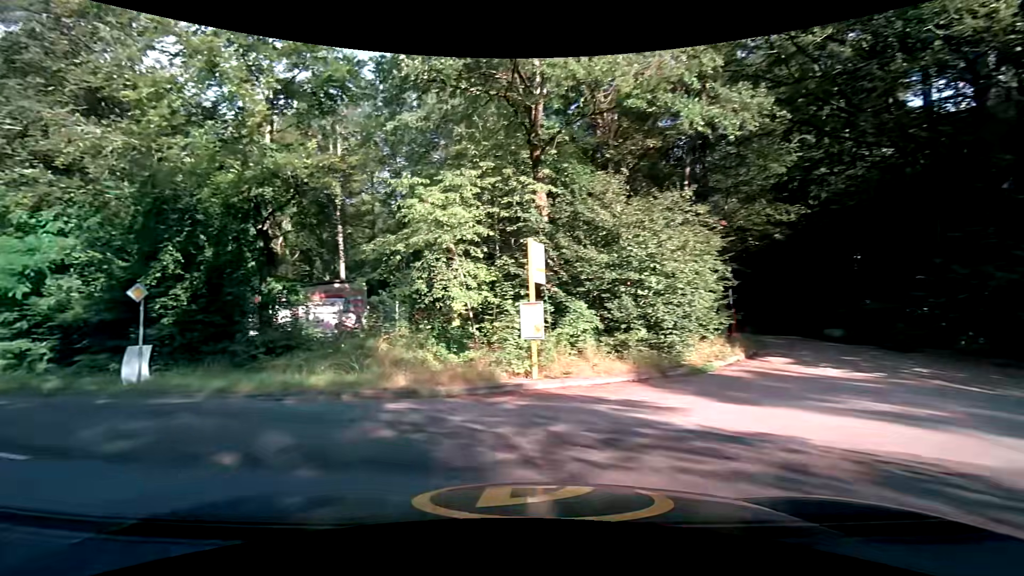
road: tertiary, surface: asphalt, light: Day
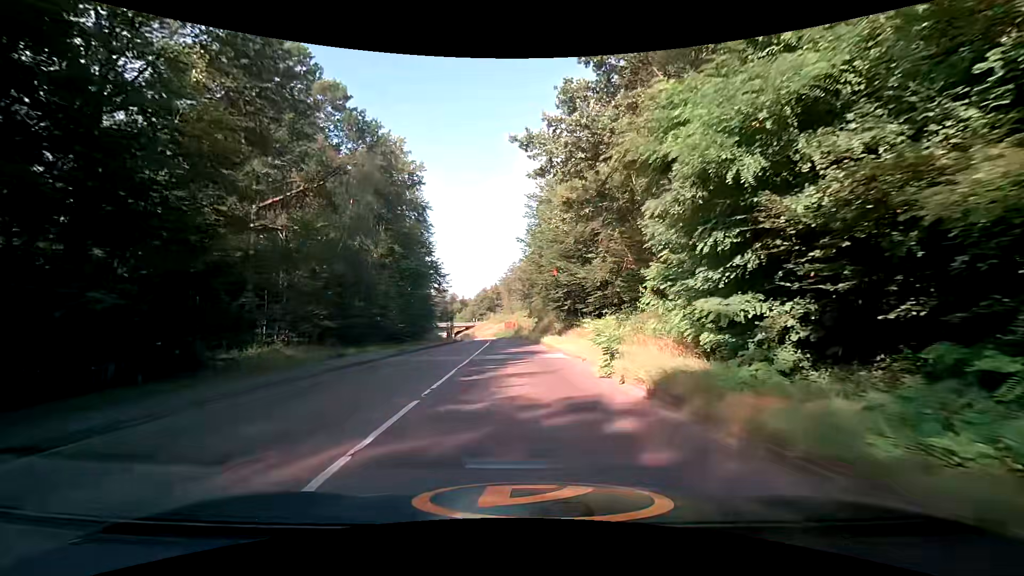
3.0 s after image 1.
(-12.0, +13.3) m; -61°
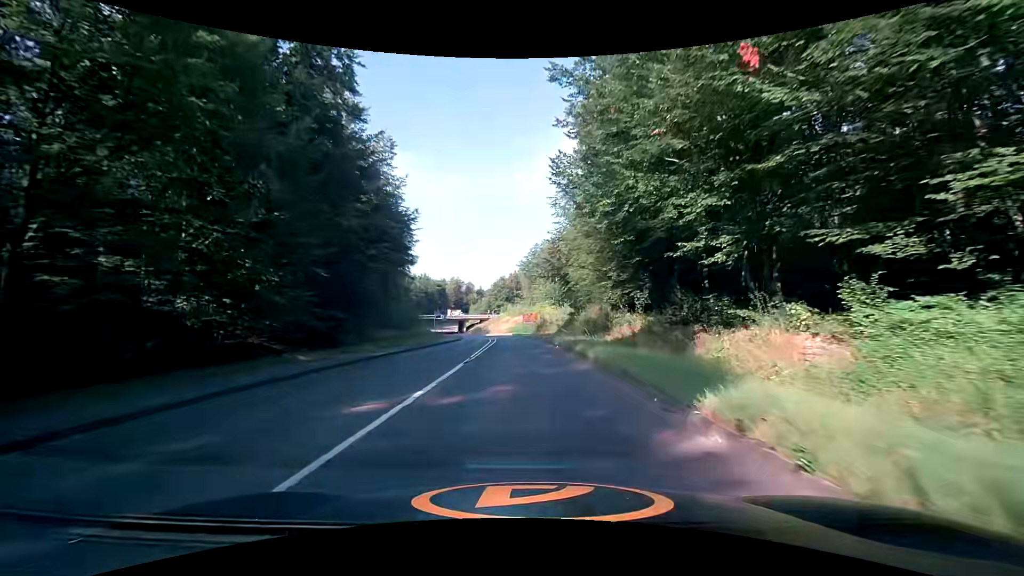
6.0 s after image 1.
(-1.3, +33.0) m; -3°
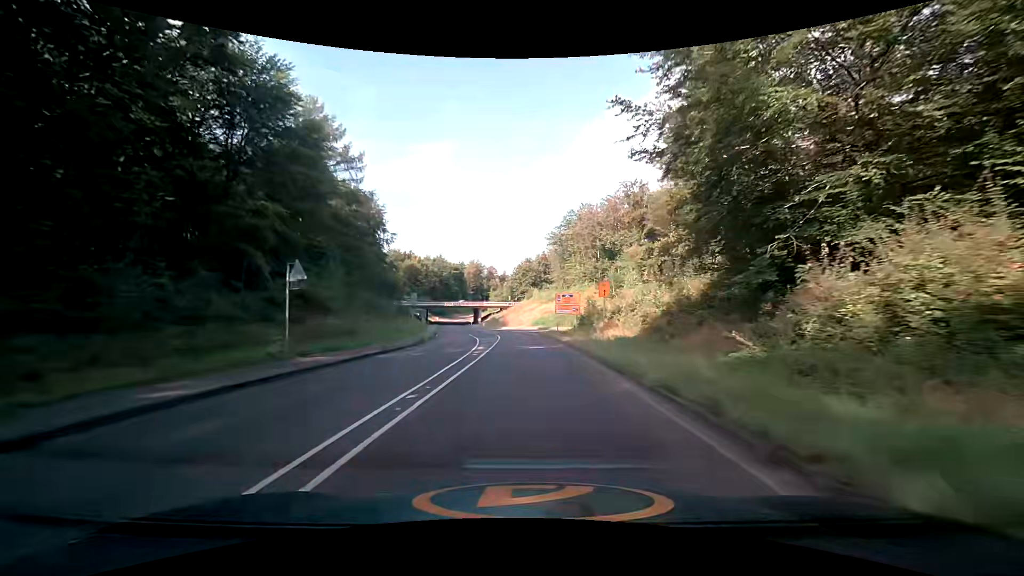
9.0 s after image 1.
(-1.3, +39.2) m; -4°
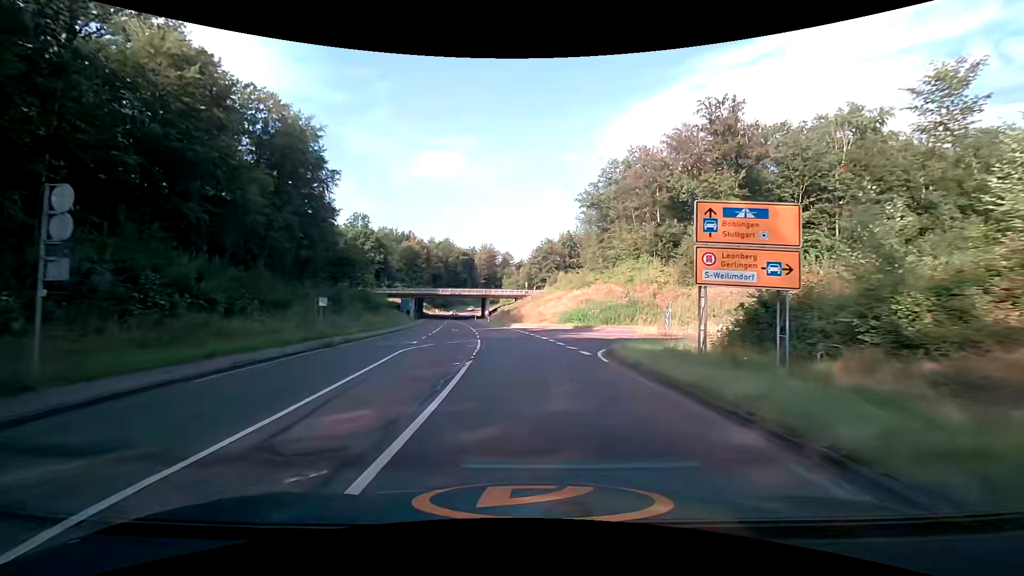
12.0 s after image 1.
(-0.9, +37.5) m; -2°
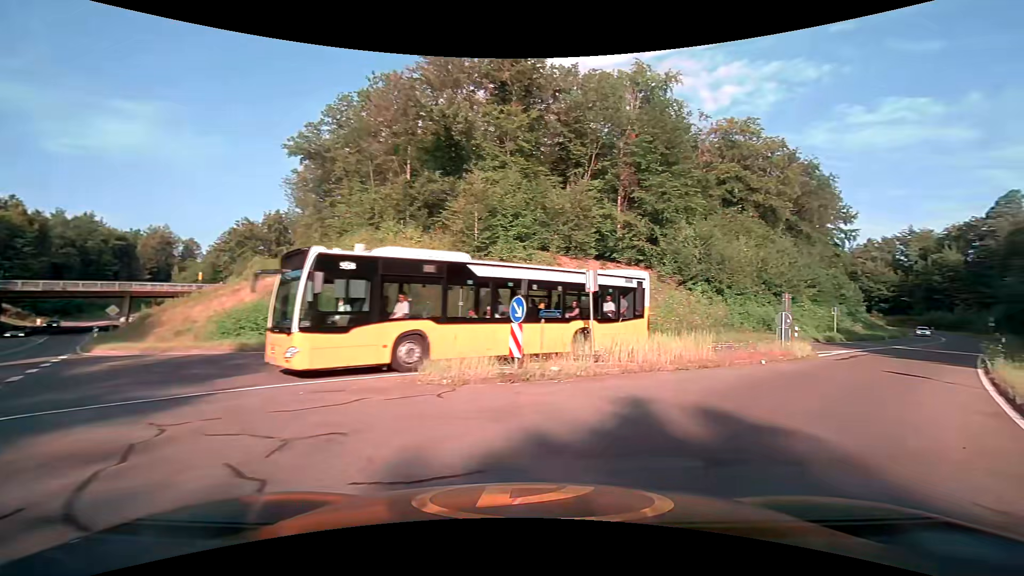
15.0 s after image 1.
(+3.3, +26.2) m; +31°
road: trunk_link
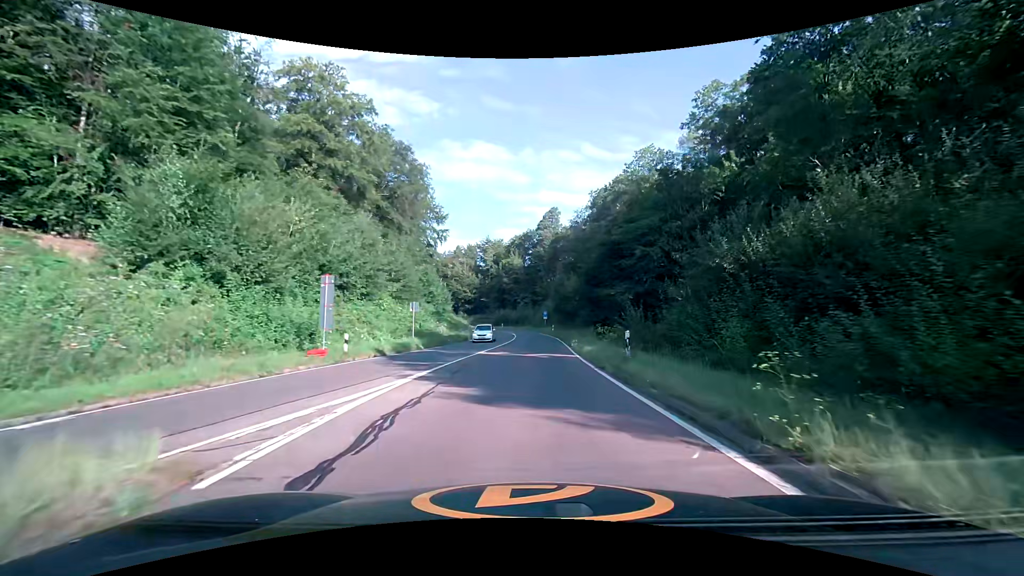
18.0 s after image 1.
(+11.0, +17.9) m; +42°
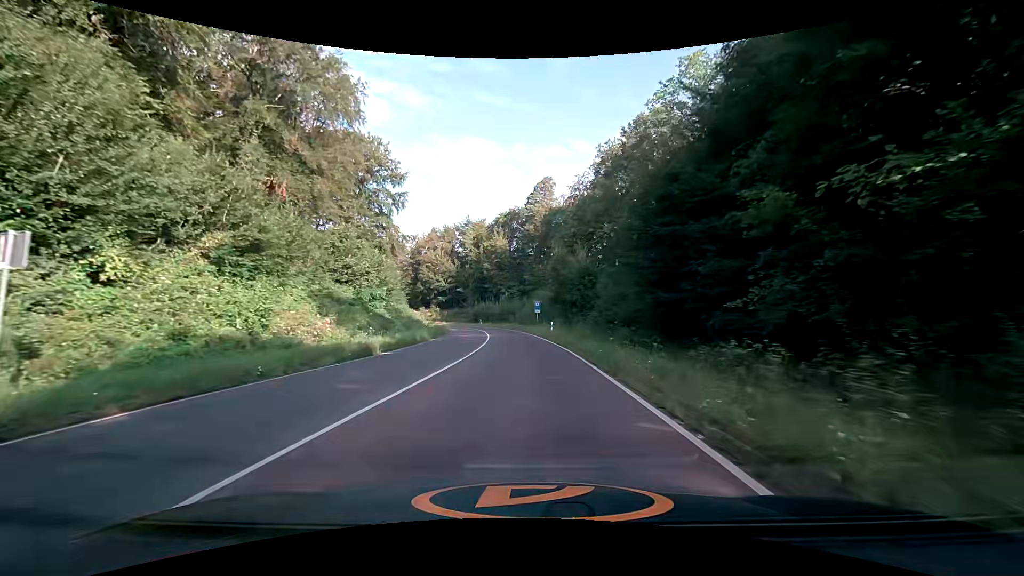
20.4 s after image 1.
(+0.4, +26.4) m; +1°
(0, +10) (0, +20) (0, +30) (0, +40) (-1, +50) (-2, +60) (-4, +70) (-6, +80) (-9, +89) (-13, +98) m
